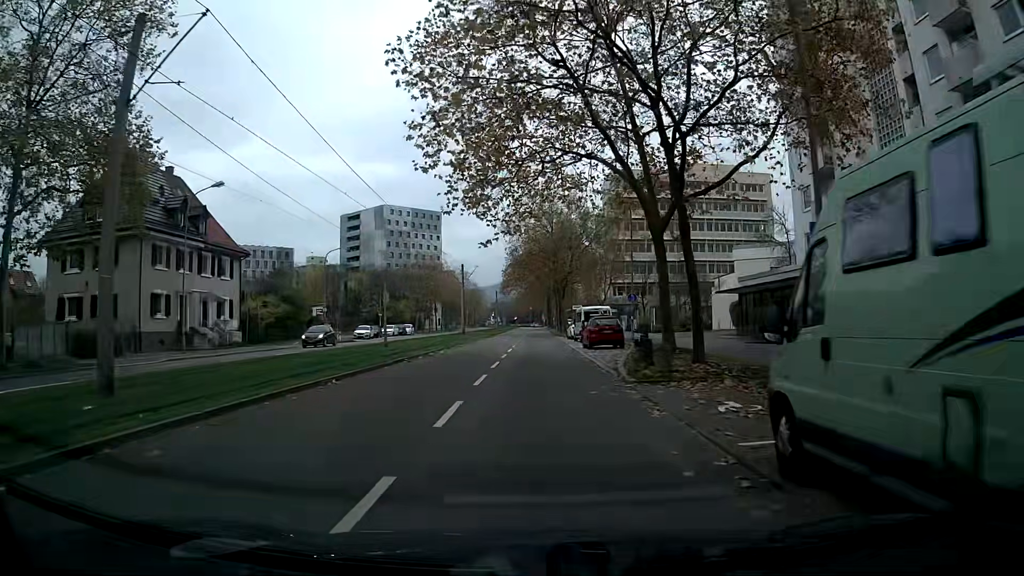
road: tertiary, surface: asphalt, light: Day
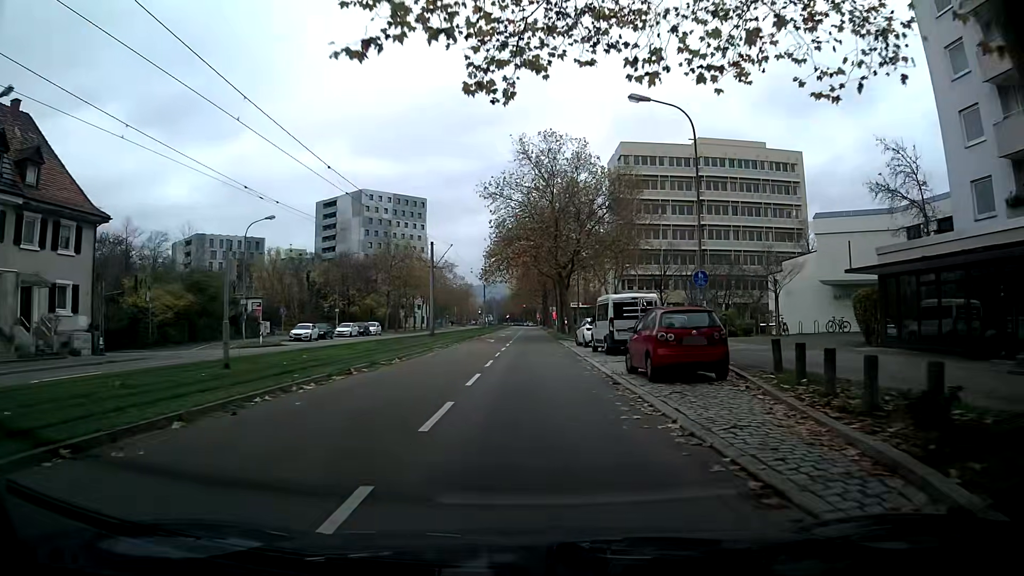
(+0.1, +18.4) m; +1°
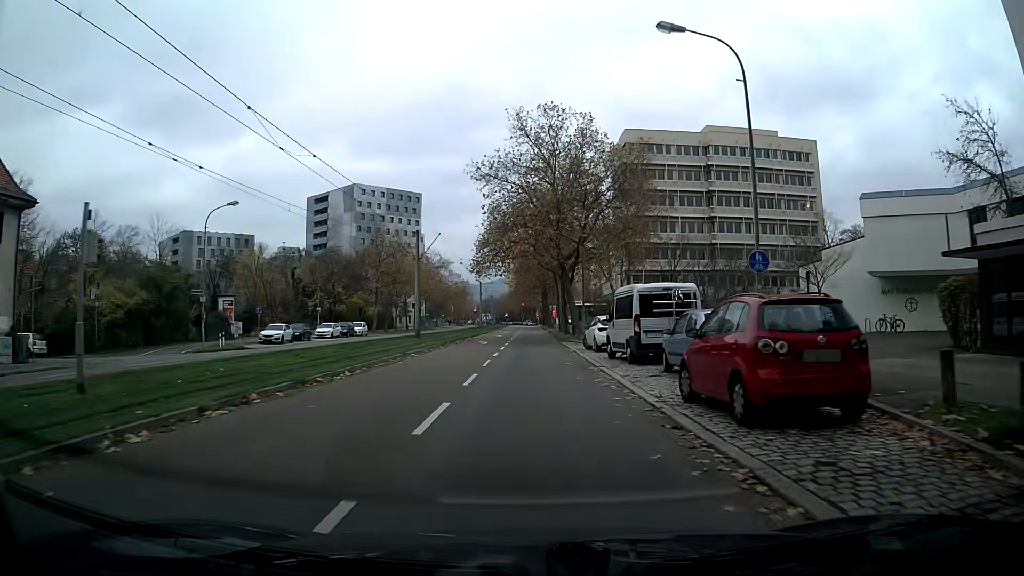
(0.0, +6.4) m; 0°
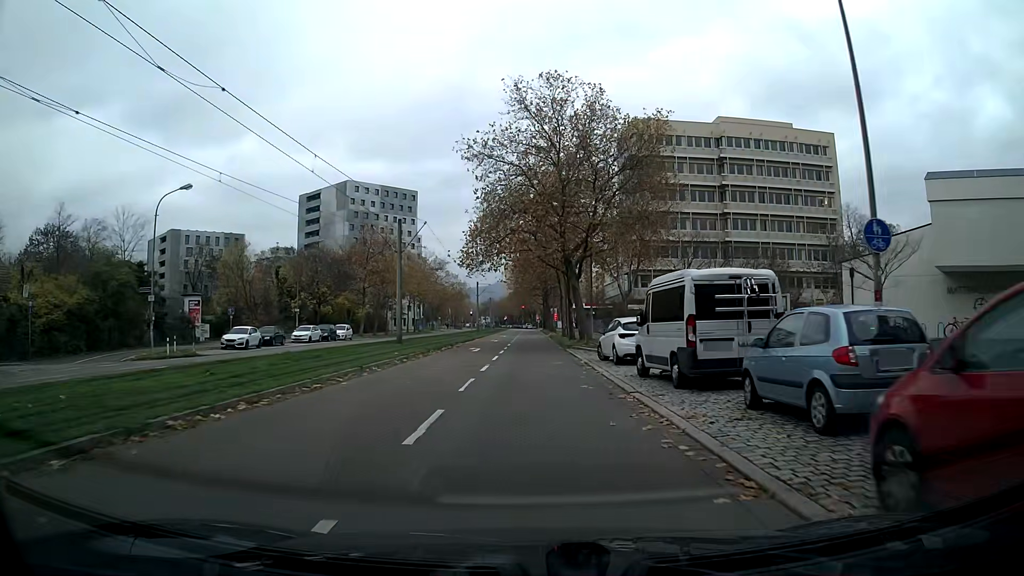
(0.0, +6.5) m; 0°
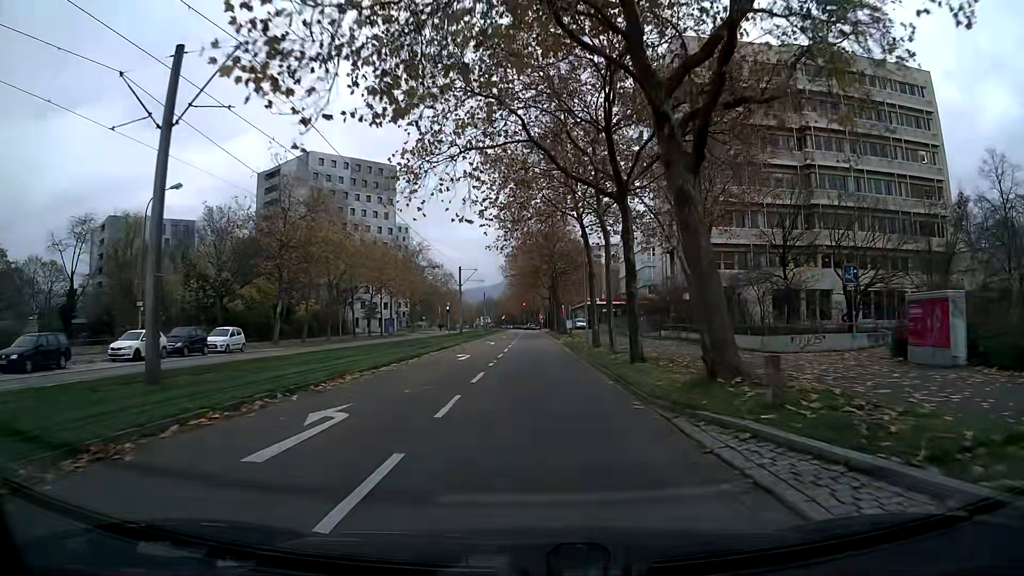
(0.0, +26.7) m; 0°
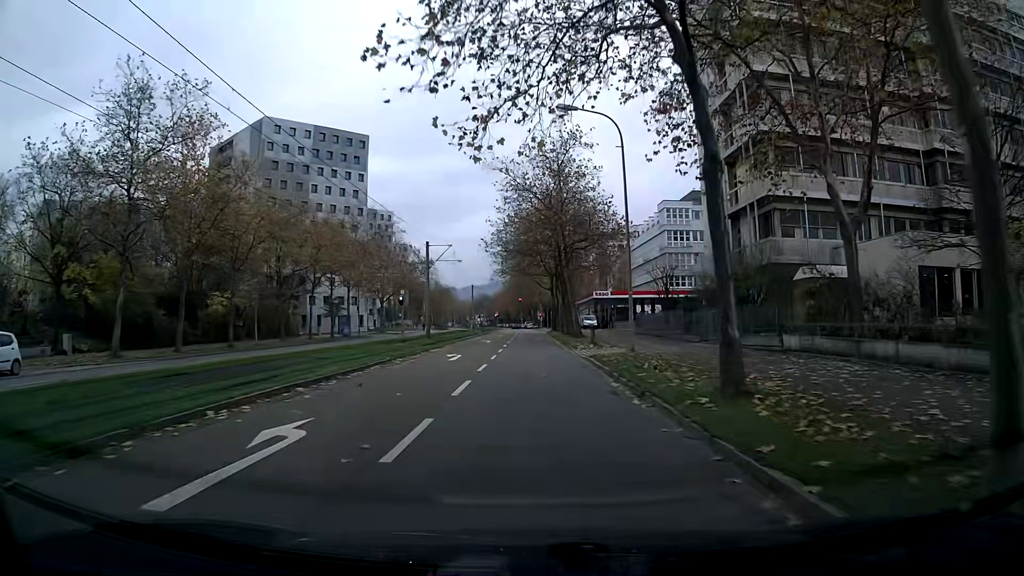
(0.0, +20.9) m; 0°
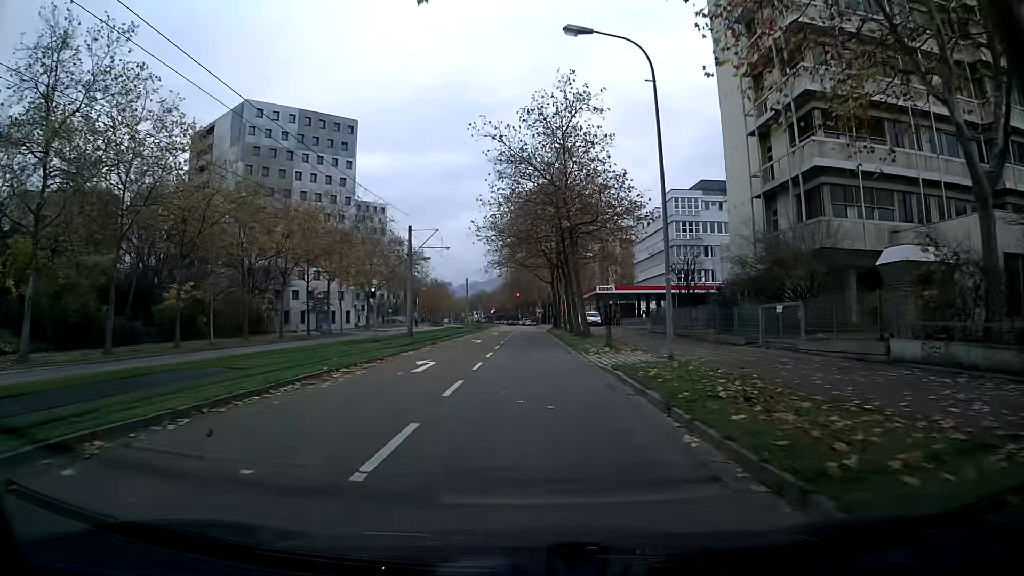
(0.0, +6.8) m; 0°
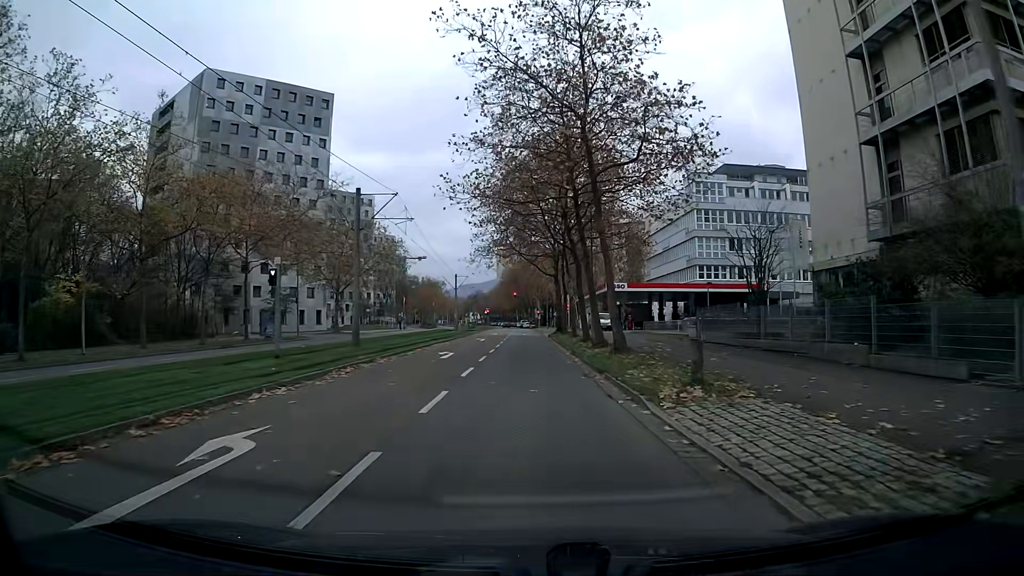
(0.0, +13.3) m; 0°
(0, +10) (0, +20) (0, +30) (0, +40) (0, +50) (0, +60) (0, +70) (0, +80) (0, +90) (0, +100) m
